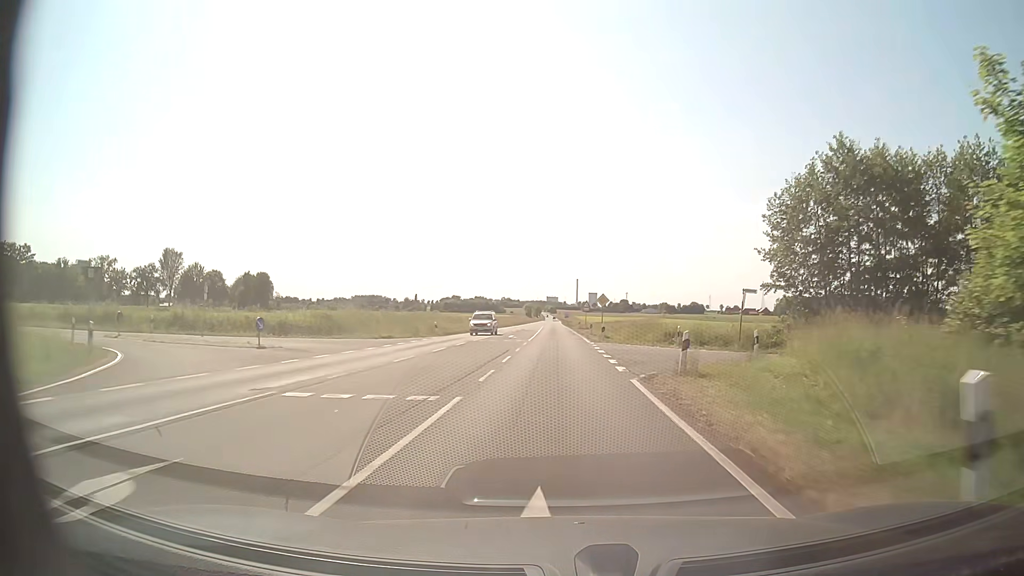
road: secondary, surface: asphalt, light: Day
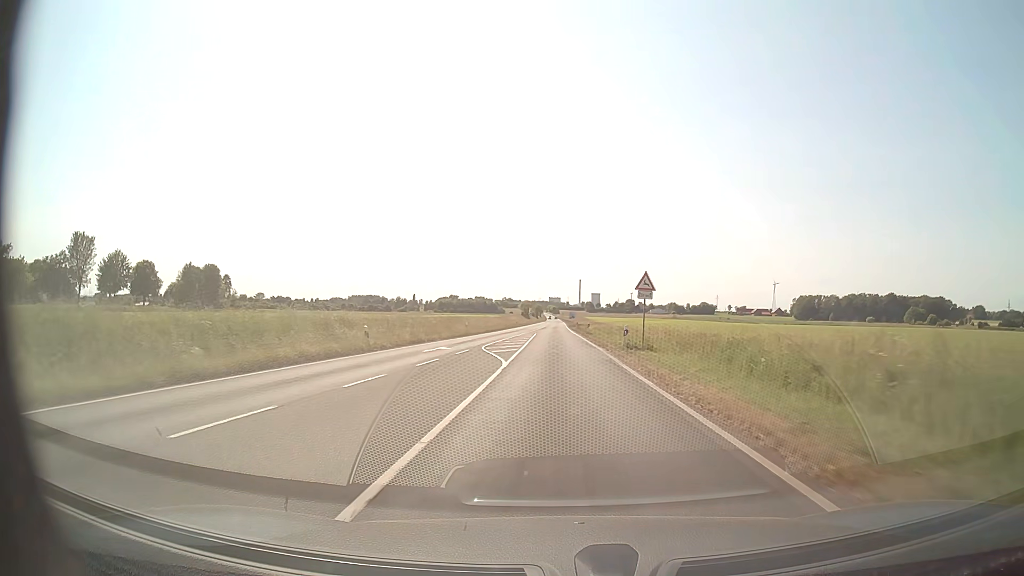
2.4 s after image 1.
(-0.1, +47.1) m; 0°
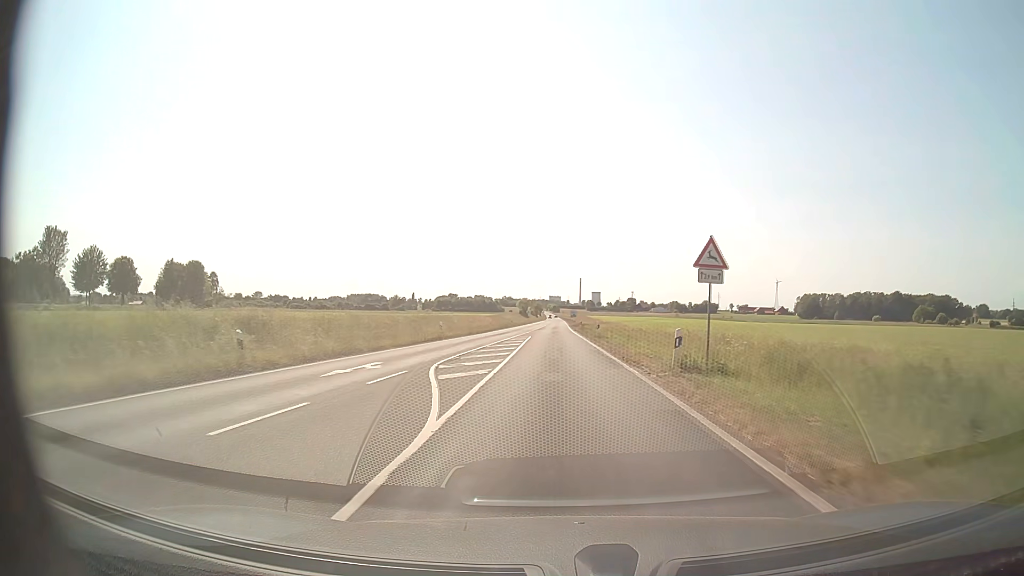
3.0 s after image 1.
(0.0, +11.8) m; 0°
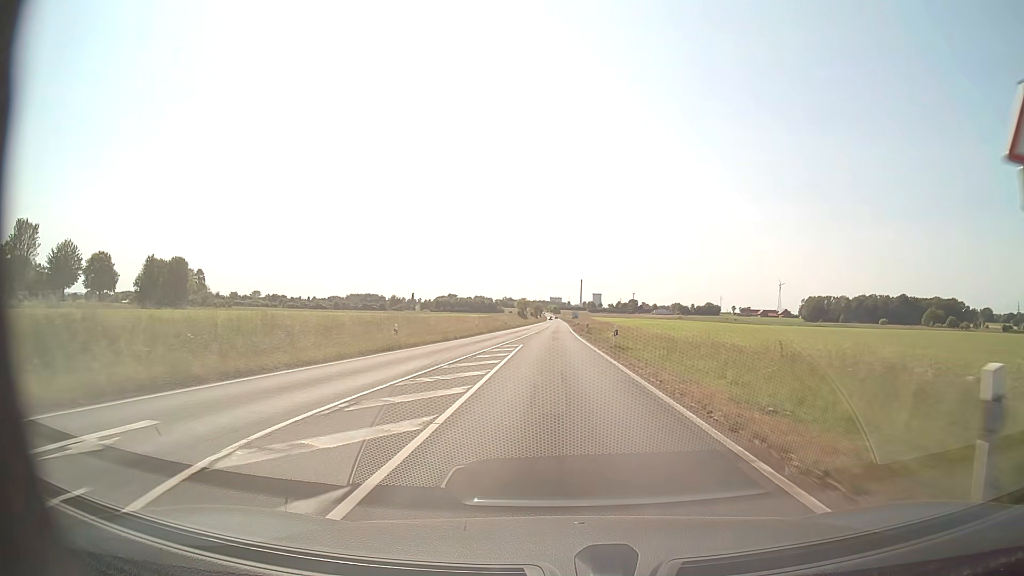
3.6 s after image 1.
(0.0, +11.8) m; 0°
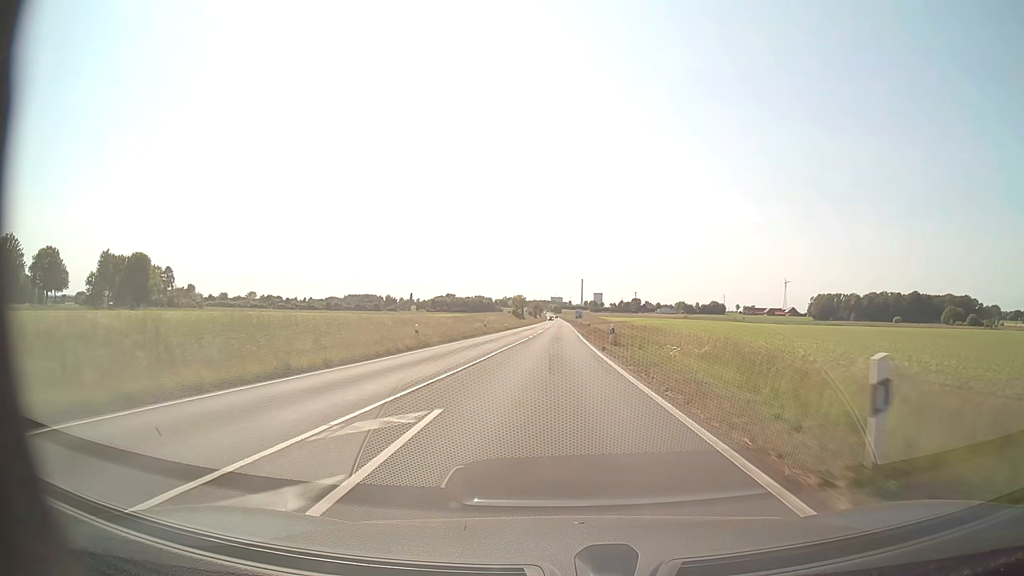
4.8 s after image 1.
(0.0, +23.6) m; 0°
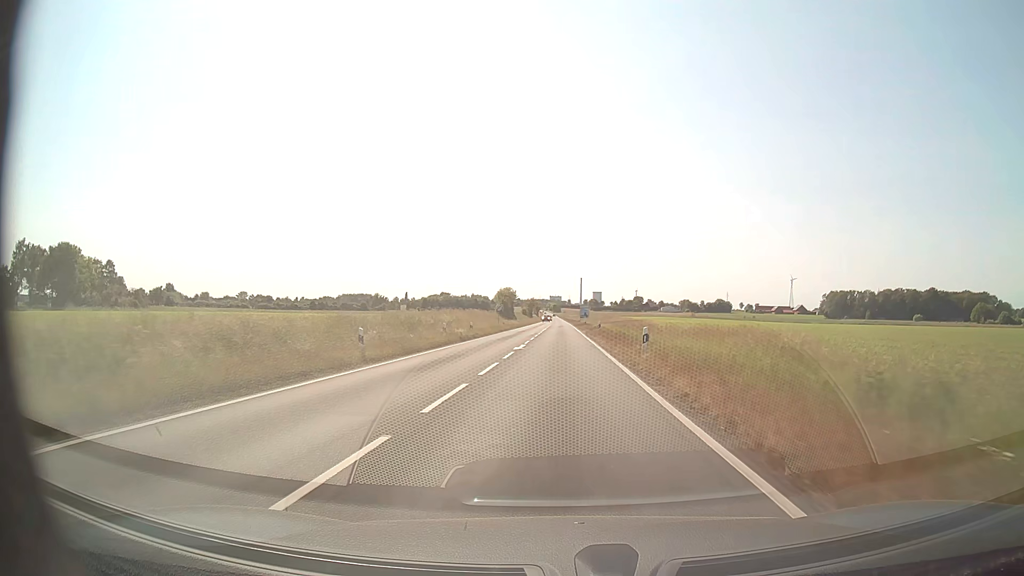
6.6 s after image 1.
(0.0, +35.5) m; 0°
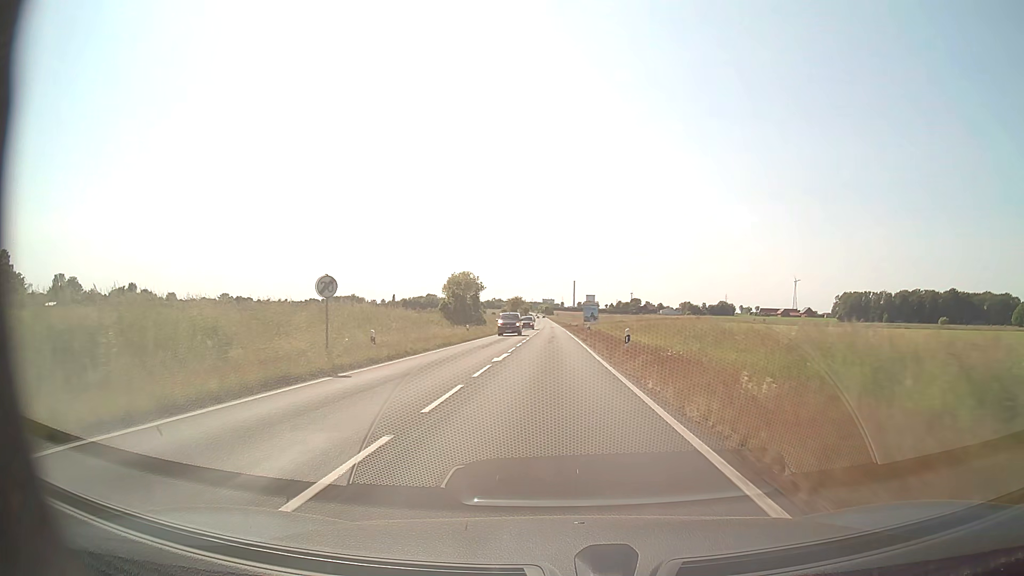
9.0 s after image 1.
(+0.4, +48.0) m; +1°
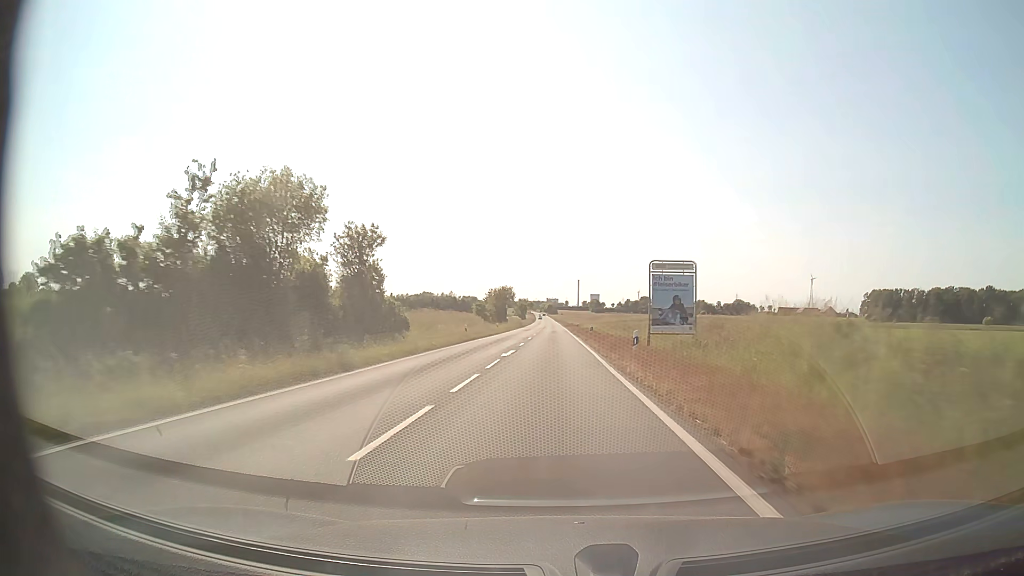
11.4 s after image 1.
(-0.2, +52.2) m; 0°
(0, +10) (0, +20) (0, +30) (0, +40) (0, +50) (0, +60) (0, +70) (0, +80) (-1, +90) (-1, +100) m
